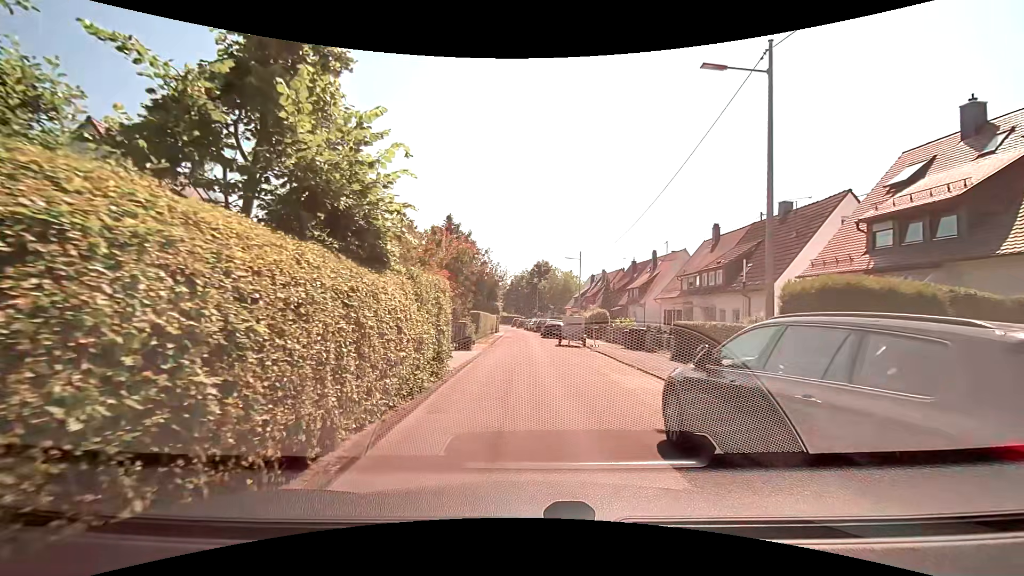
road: residential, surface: asphalt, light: Day
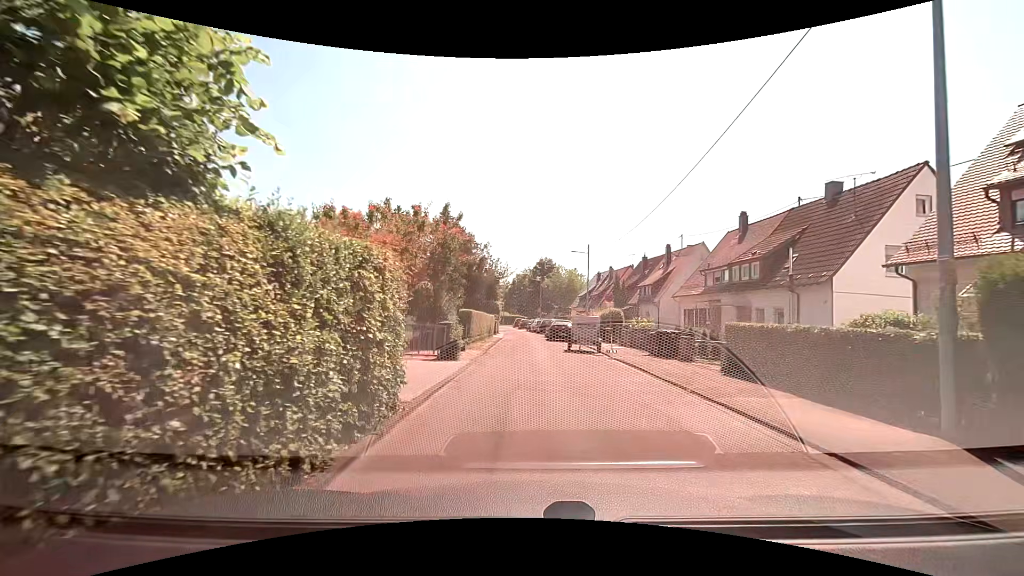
(0.0, +4.7) m; -2°
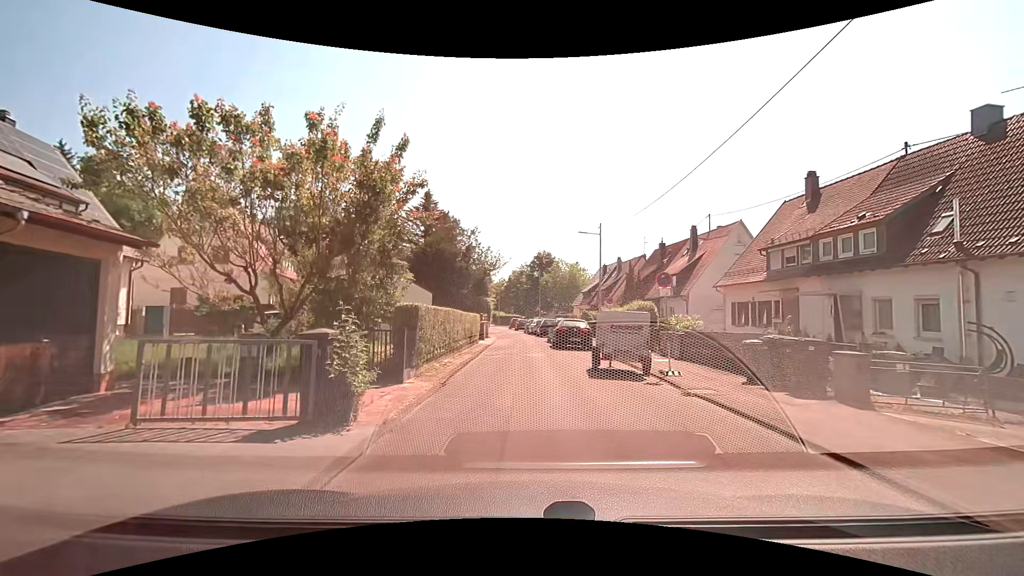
(+0.2, +9.4) m; +1°
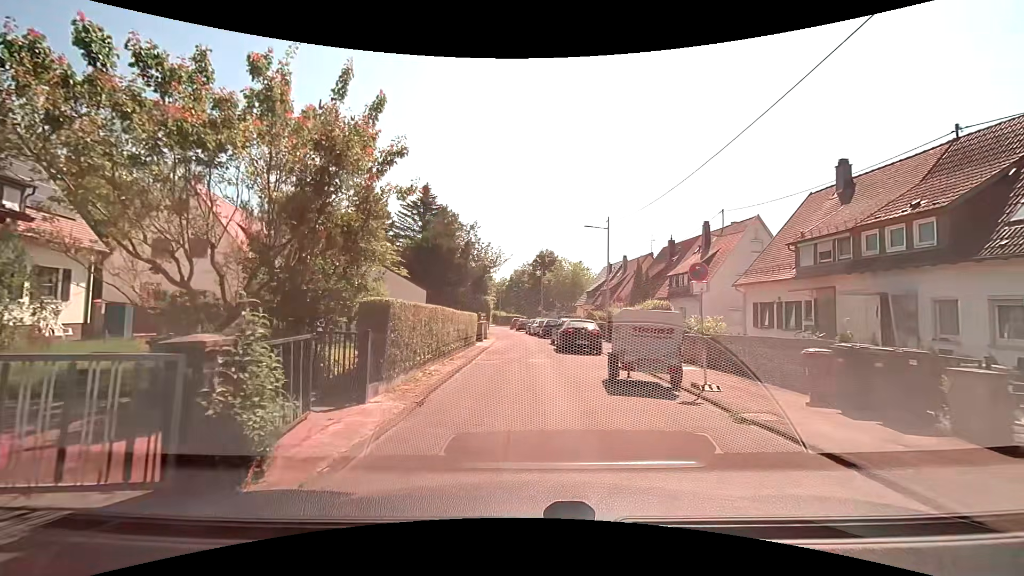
(0.0, +2.4) m; +1°
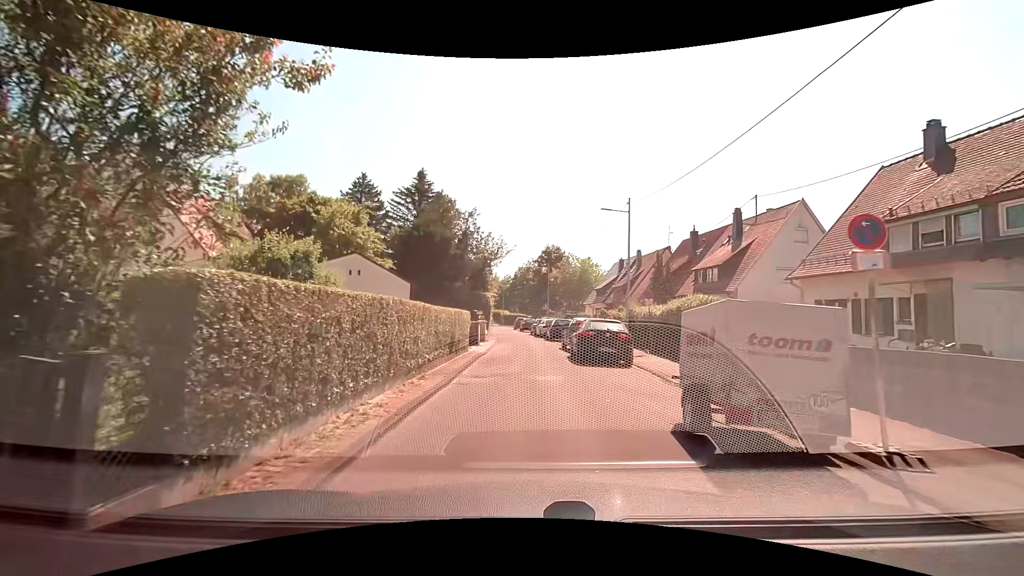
(-0.1, +5.1) m; 0°
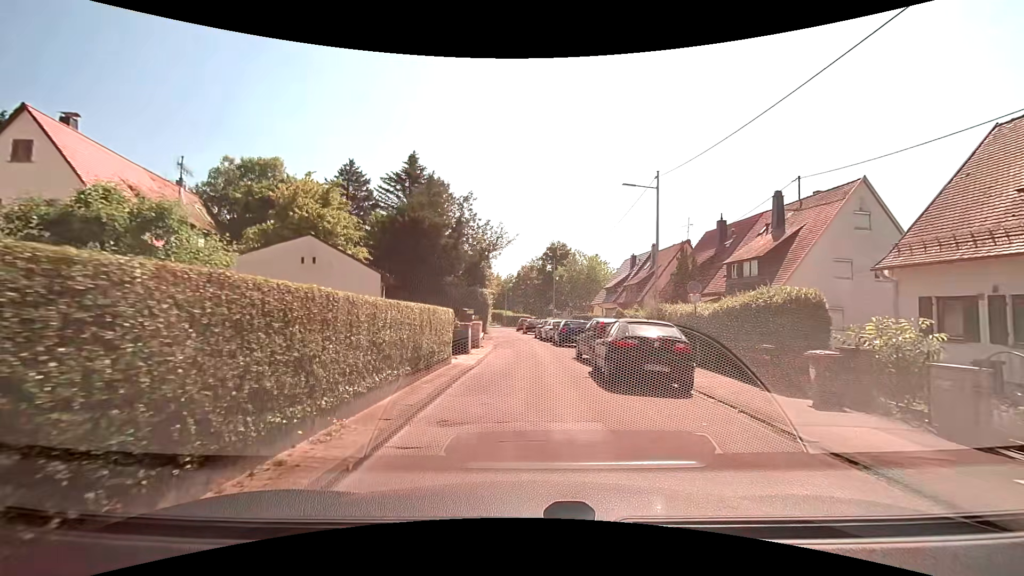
(-0.1, +5.3) m; -2°
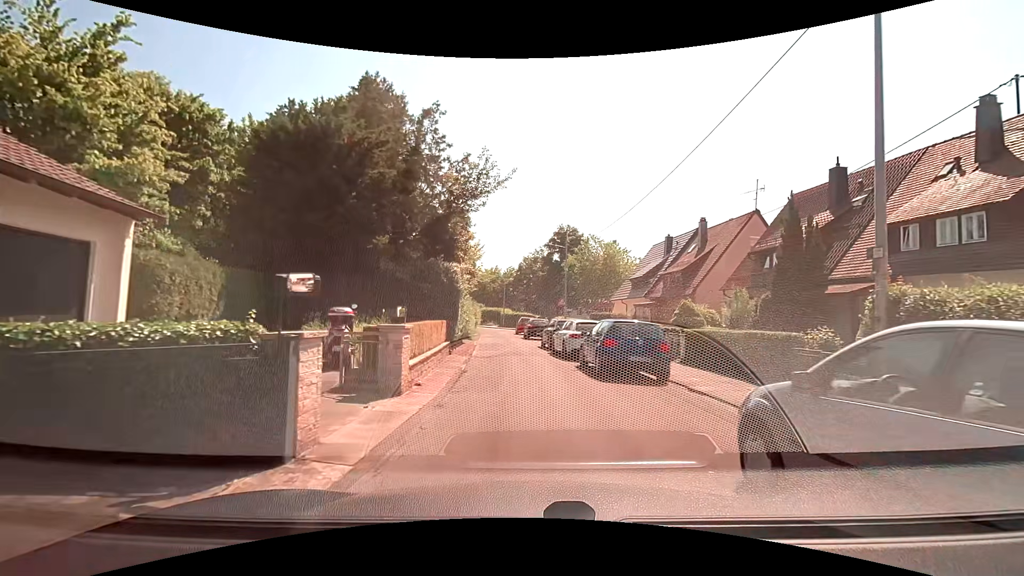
(+0.1, +13.9) m; +1°
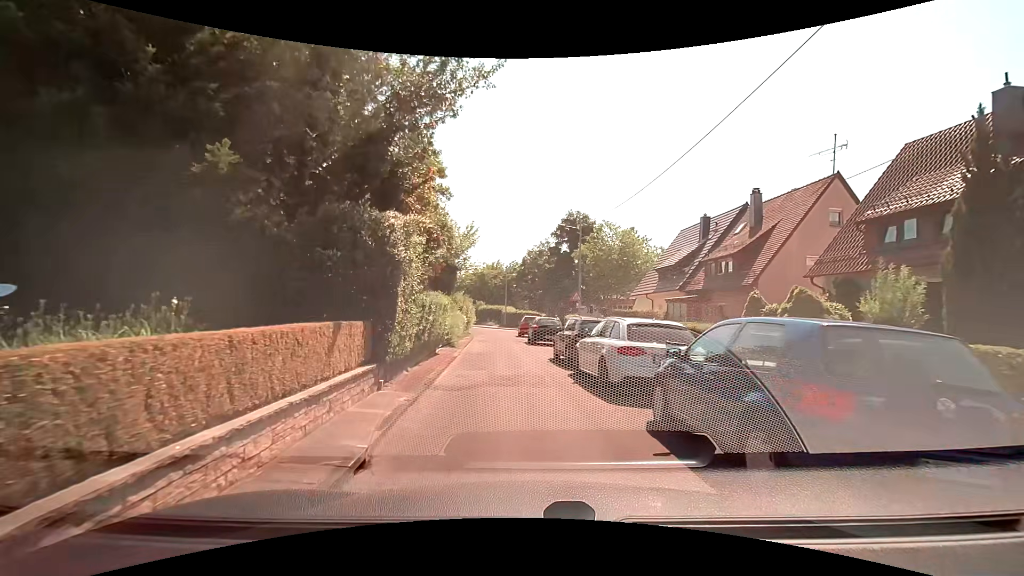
(-0.1, +8.3) m; -1°
